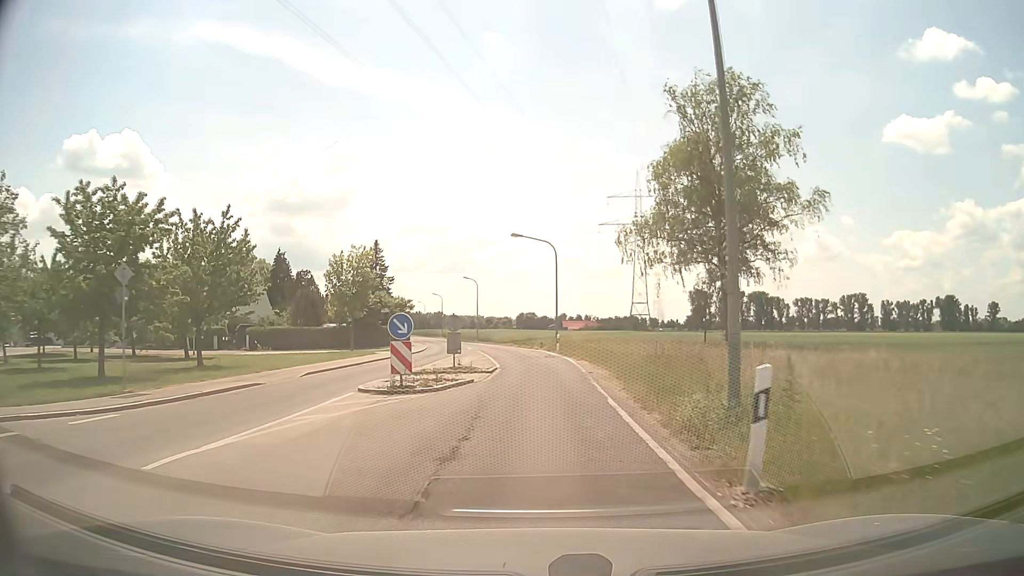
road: tertiary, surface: asphalt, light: Day
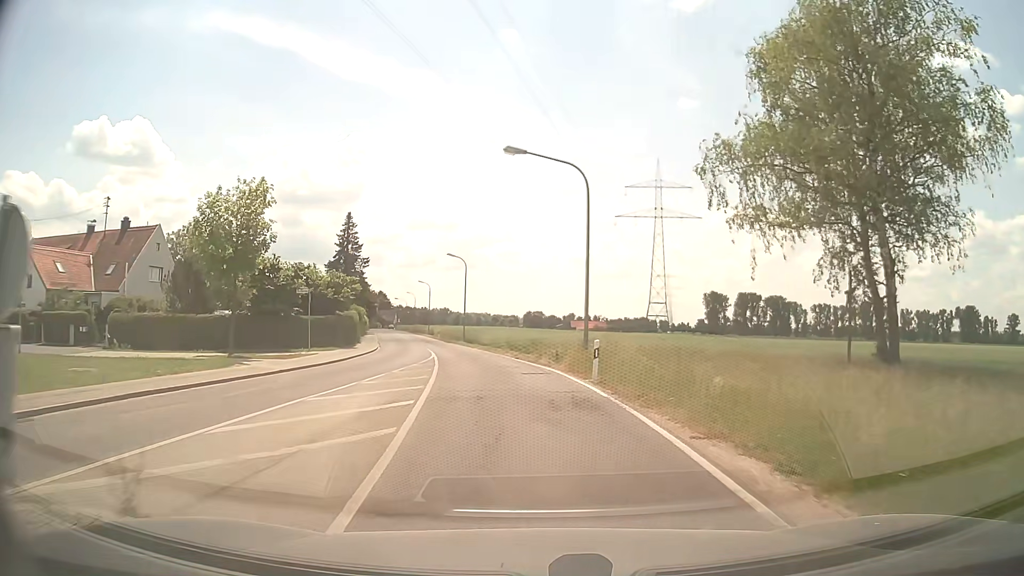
(0.0, +21.2) m; 0°
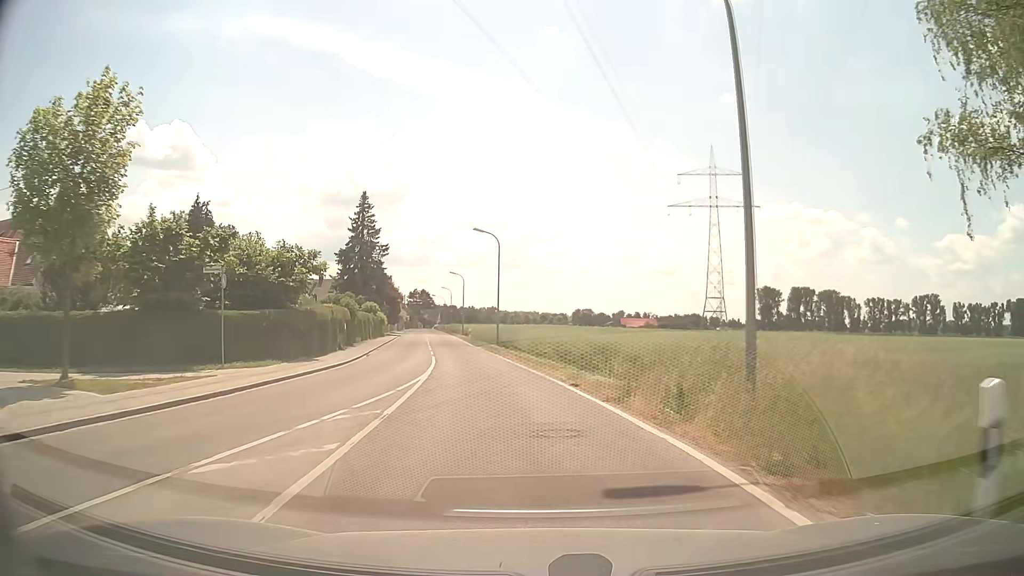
(-0.5, +14.2) m; -4°
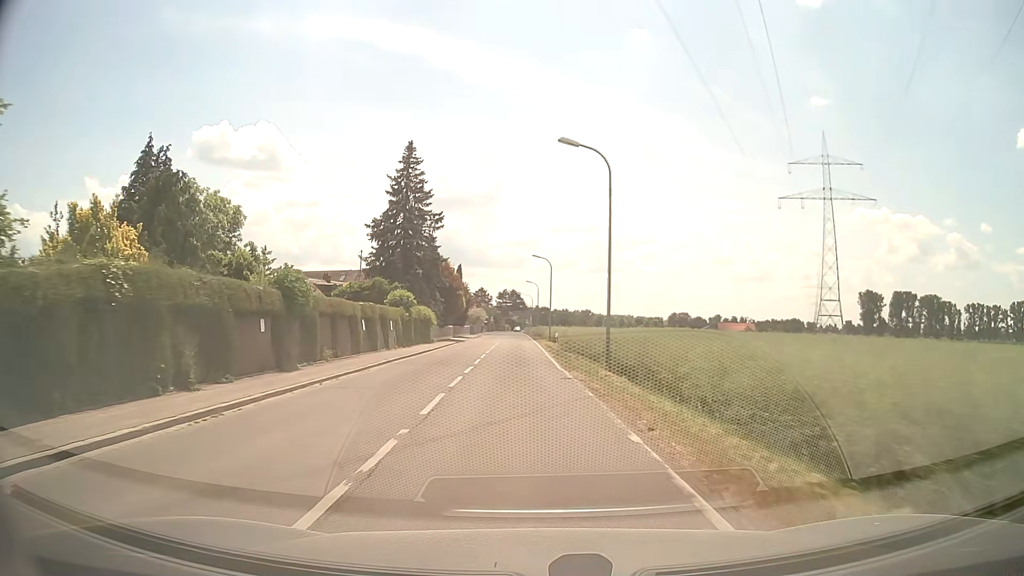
(-1.6, +21.4) m; -8°
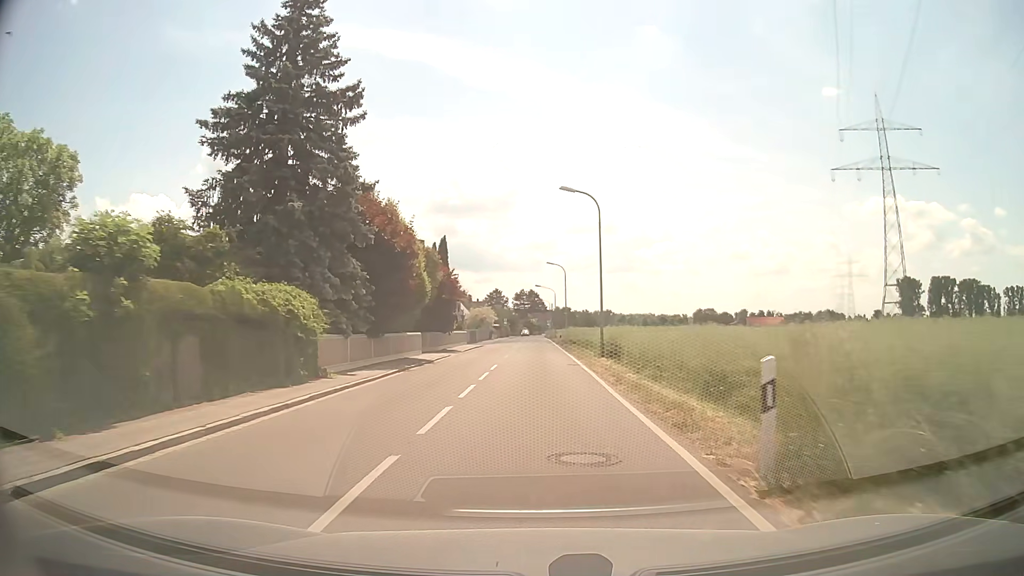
(-0.9, +29.0) m; -2°
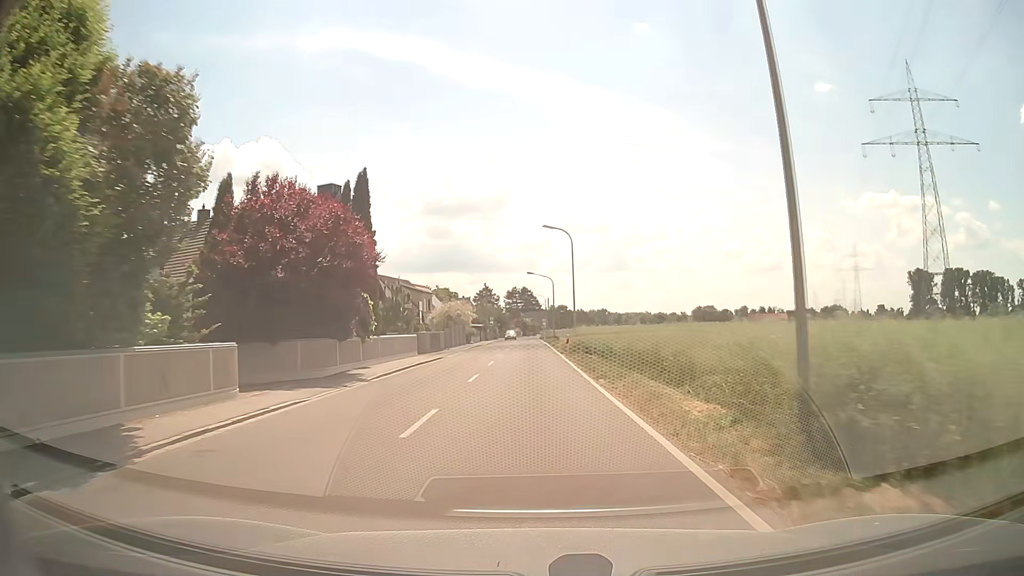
(+0.3, +22.7) m; +1°
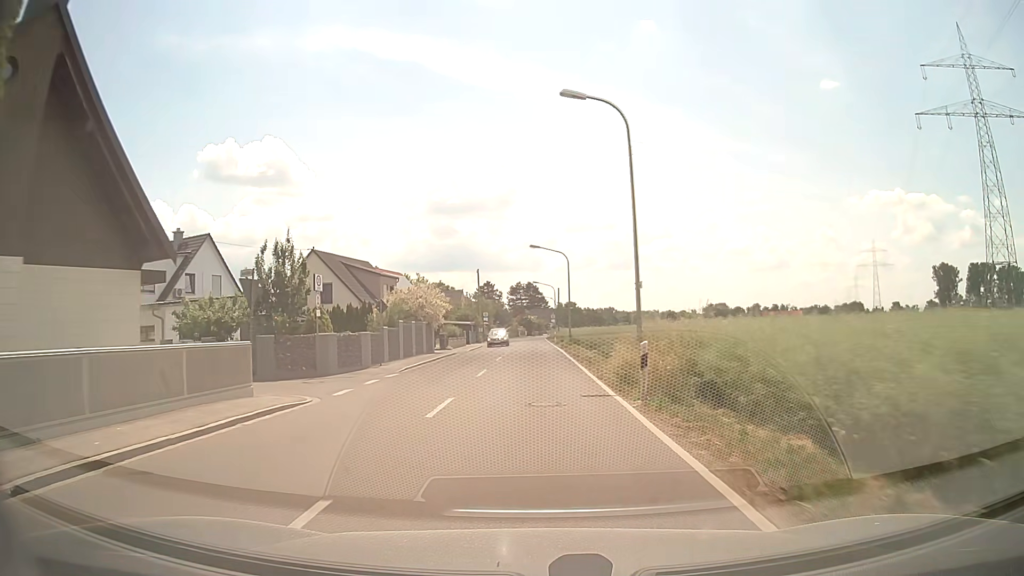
(-0.1, +23.2) m; -1°
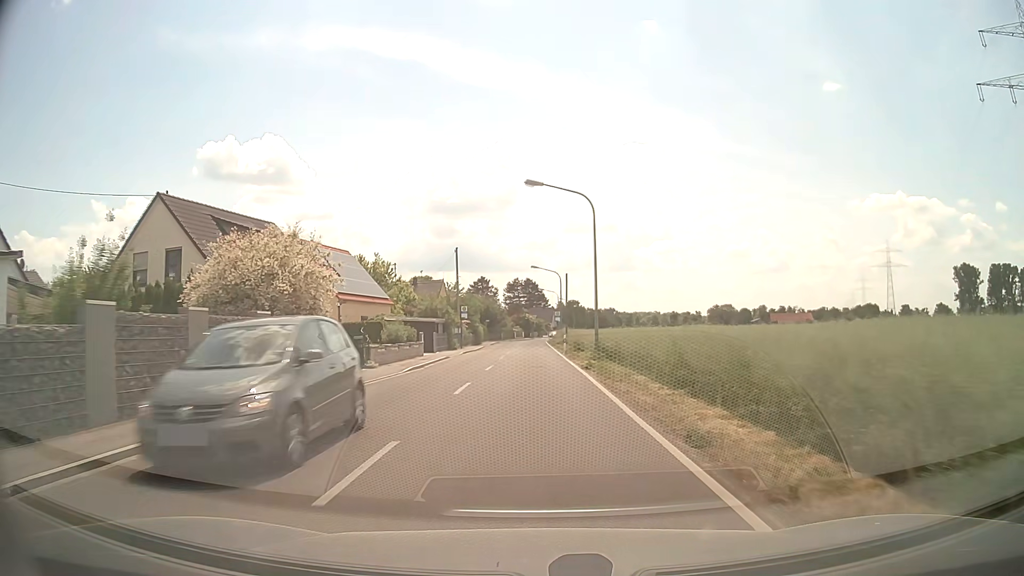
(+0.1, +23.0) m; 0°
(0, +10) (0, +20) (0, +30) (0, +40) (0, +50) (0, +60) (0, +70) (0, +80) (0, +90) (0, +100) m
